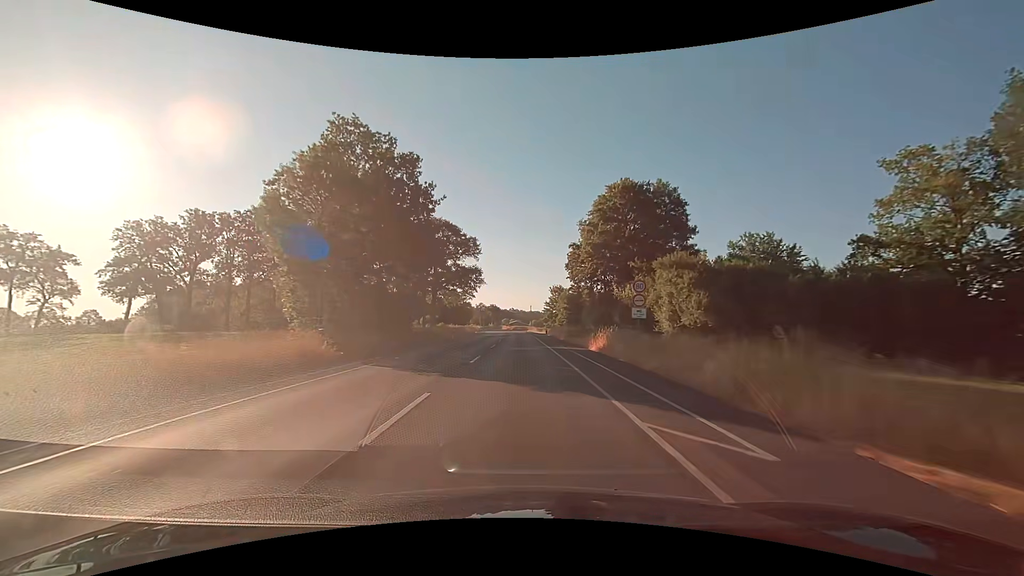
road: secondary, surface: asphalt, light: Day
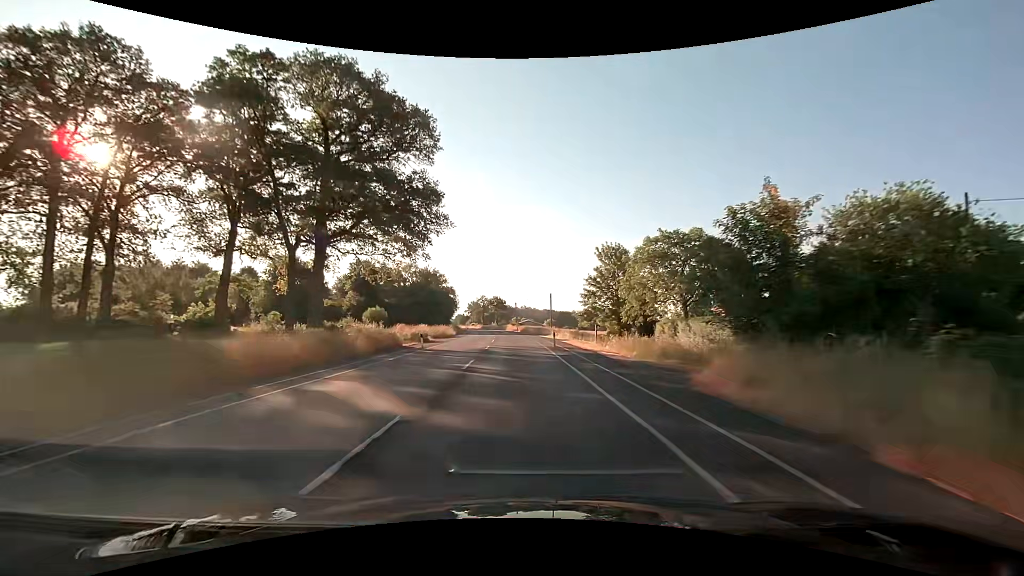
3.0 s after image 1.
(-0.3, +62.5) m; -1°
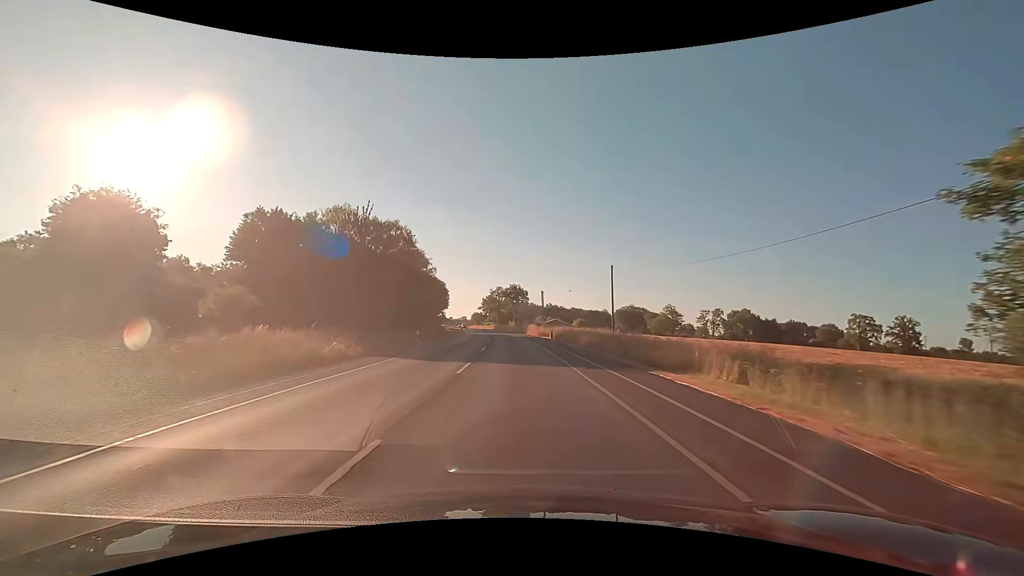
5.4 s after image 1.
(-1.2, +50.0) m; -3°
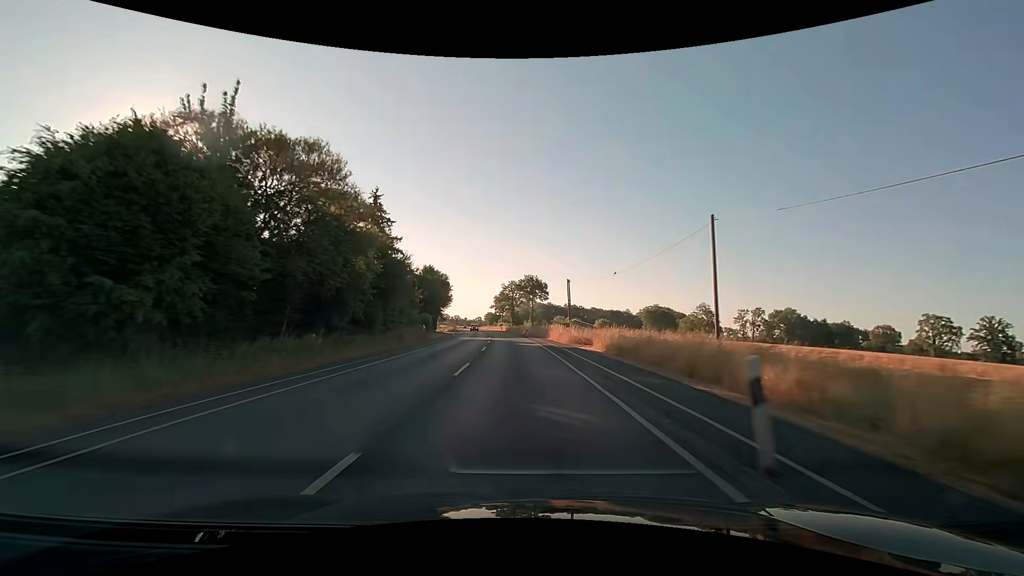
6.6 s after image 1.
(-0.3, +25.1) m; -2°
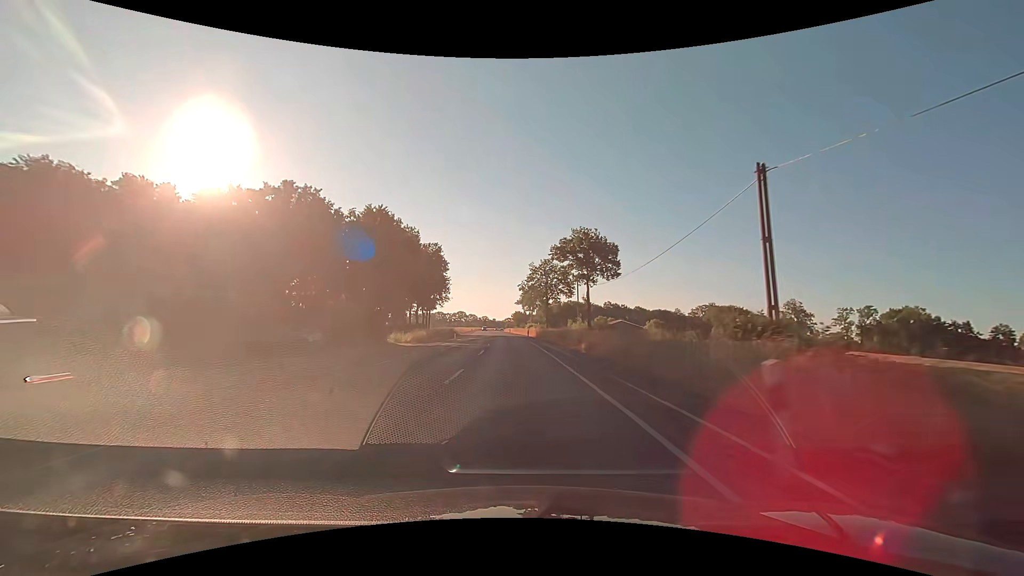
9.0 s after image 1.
(-1.6, +50.1) m; -4°
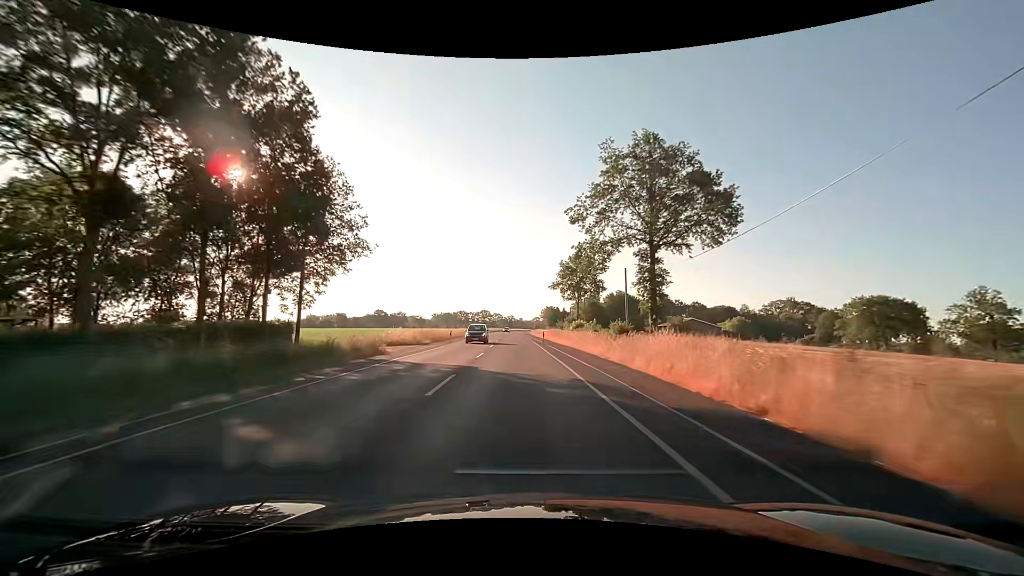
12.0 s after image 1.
(-2.0, +62.7) m; -3°
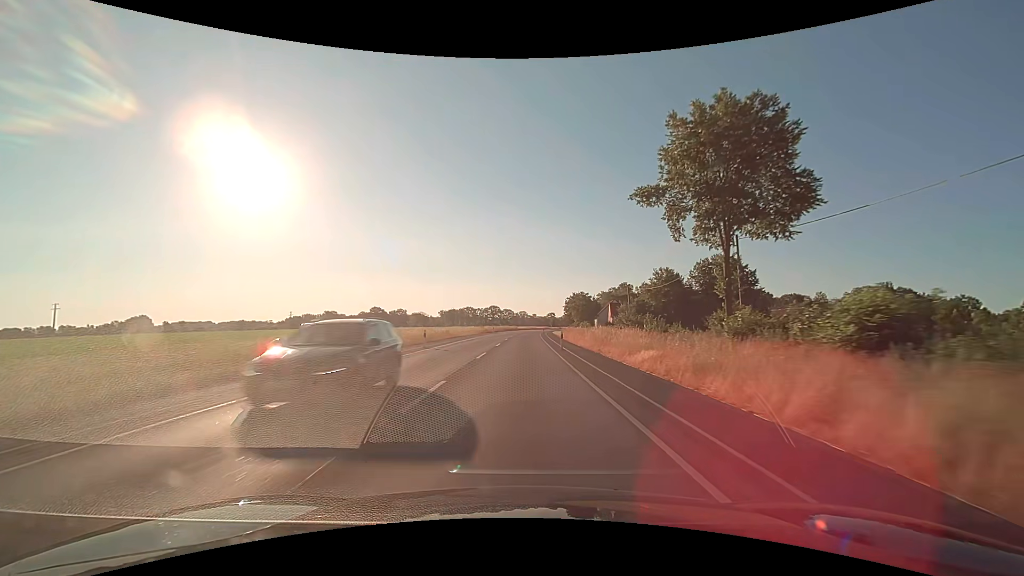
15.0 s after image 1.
(-1.2, +62.9) m; -2°
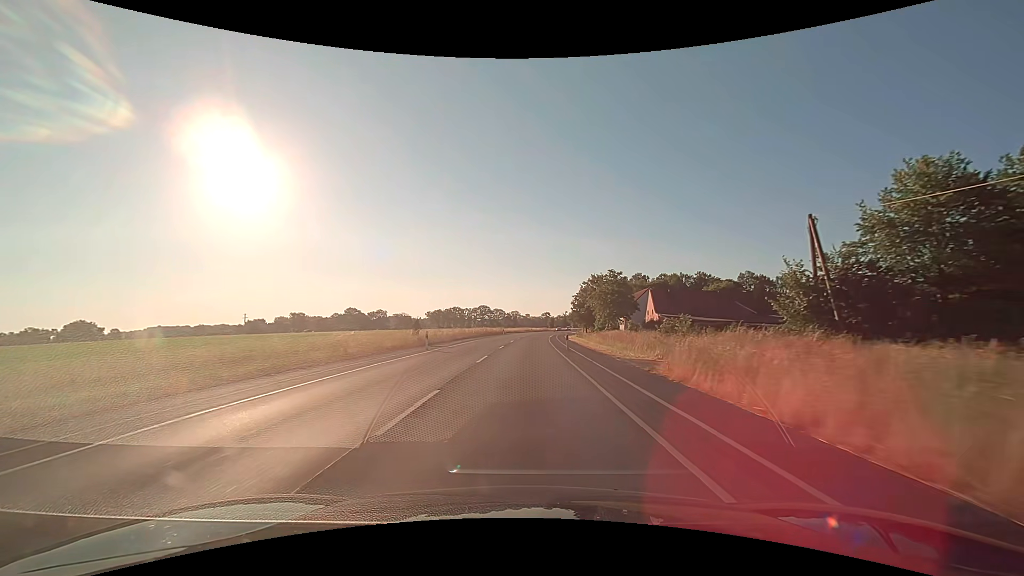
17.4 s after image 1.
(+0.2, +50.3) m; +1°
(0, +10) (0, +20) (0, +30) (+1, +40) (+1, +50) (+1, +60) (+2, +70) (+3, +80) (+3, +90) (+4, +100) m
